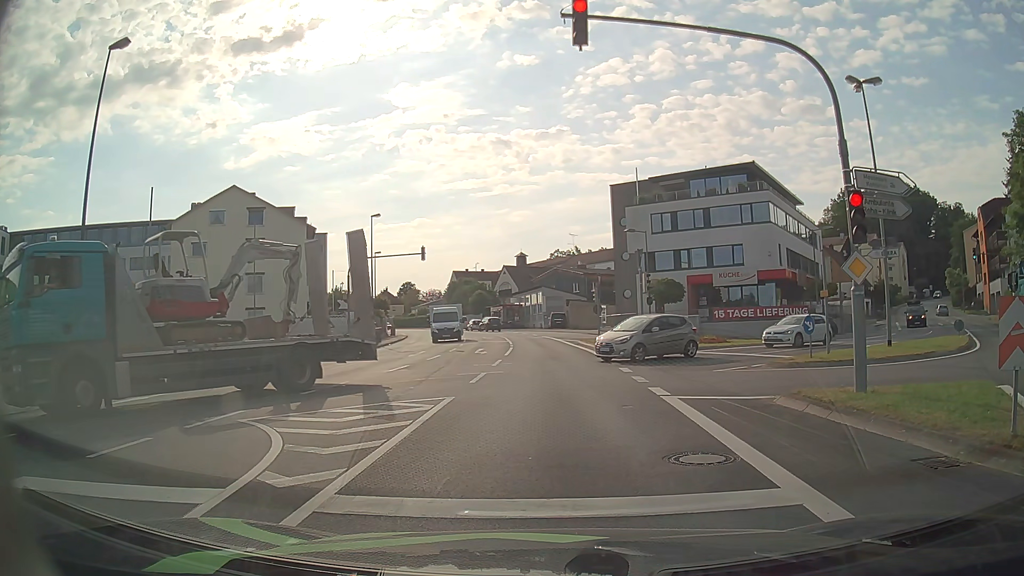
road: tertiary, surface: asphalt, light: Day
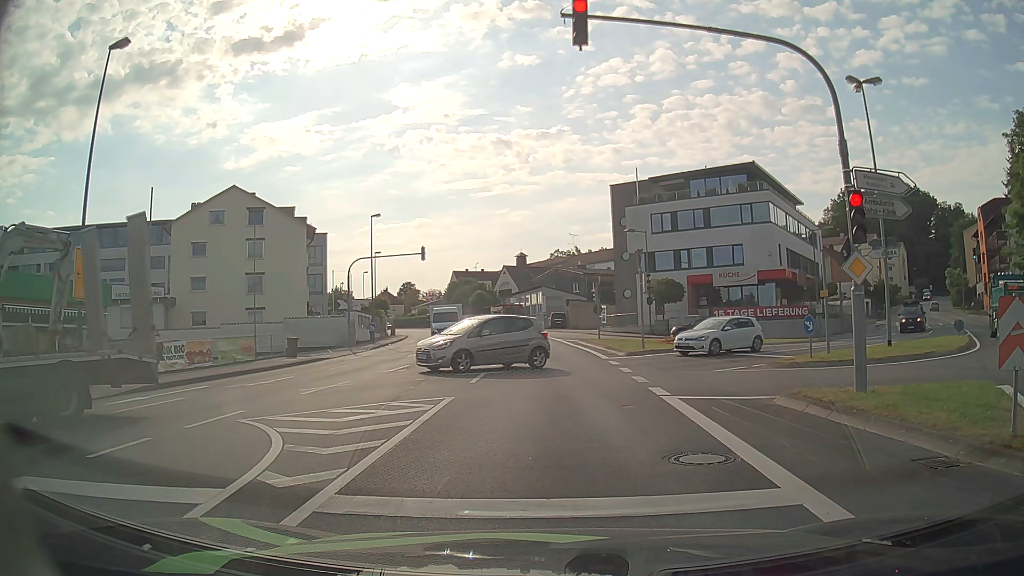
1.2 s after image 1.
(0.0, 0.0) m; 0°
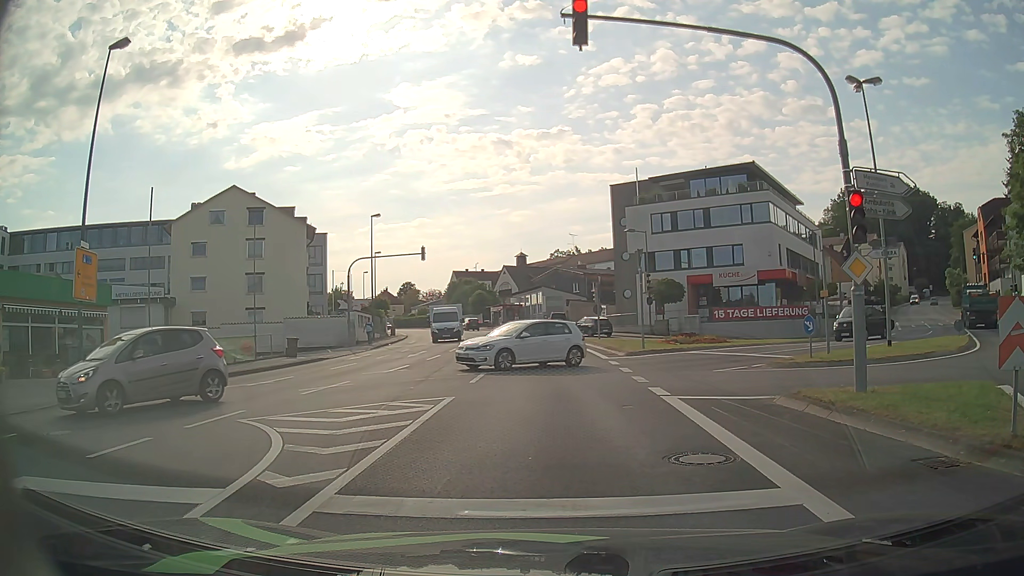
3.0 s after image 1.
(0.0, 0.0) m; 0°
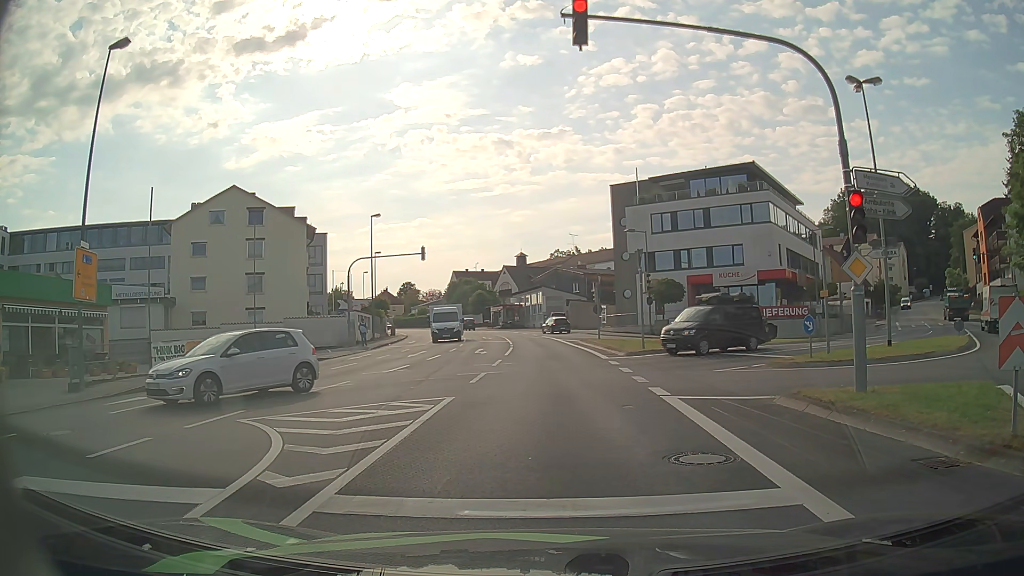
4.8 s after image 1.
(0.0, 0.0) m; 0°
(0, +10) (+1, +20) (+1, +30) (0, +40) (0, +50) (0, +60) (-2, +70) (-3, +80) (-6, +89) (-8, +99) m
